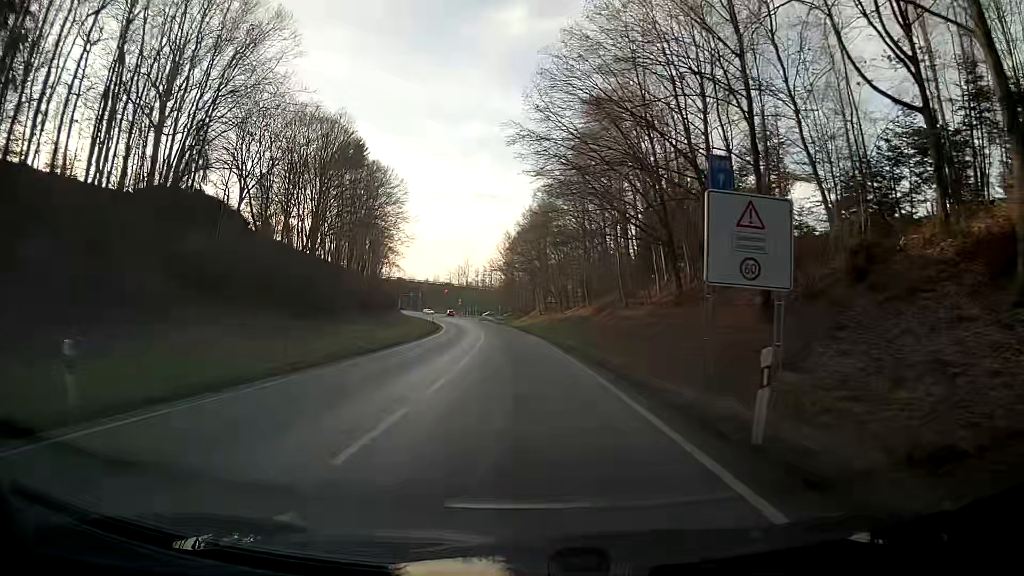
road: primary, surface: asphalt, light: Day
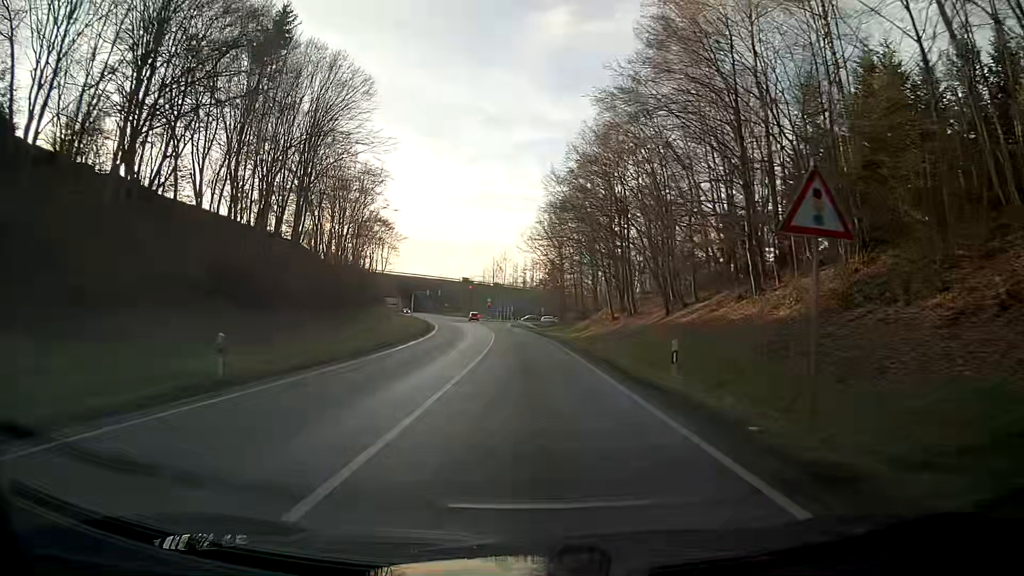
(-1.3, +45.3) m; -4°
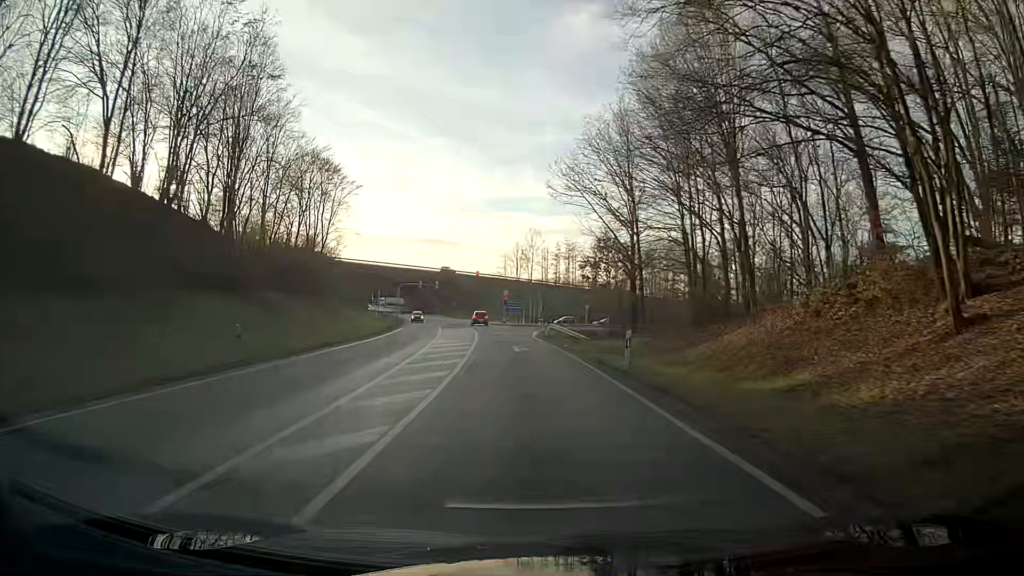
(-0.9, +45.4) m; -2°
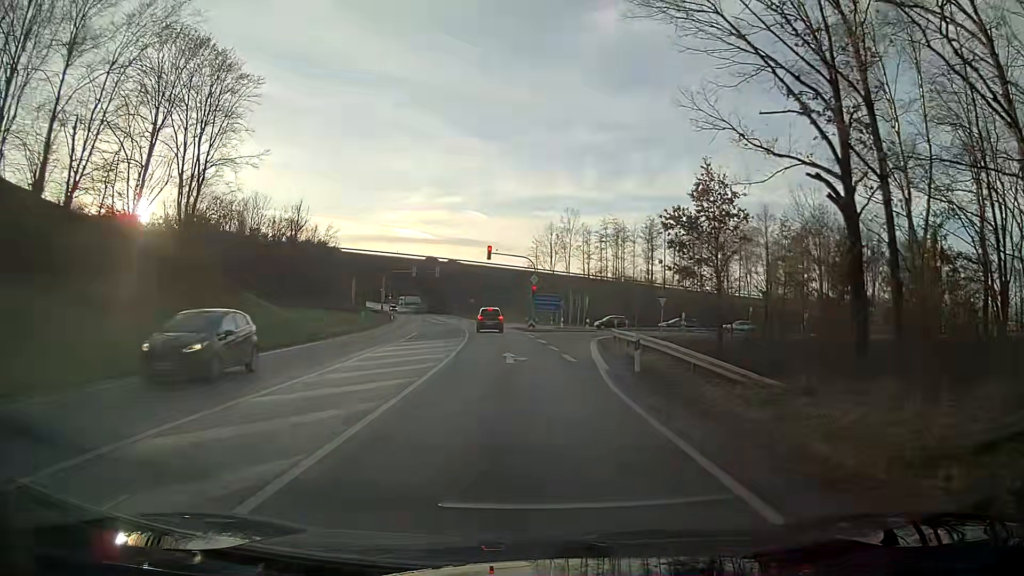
(-0.5, +31.4) m; -3°
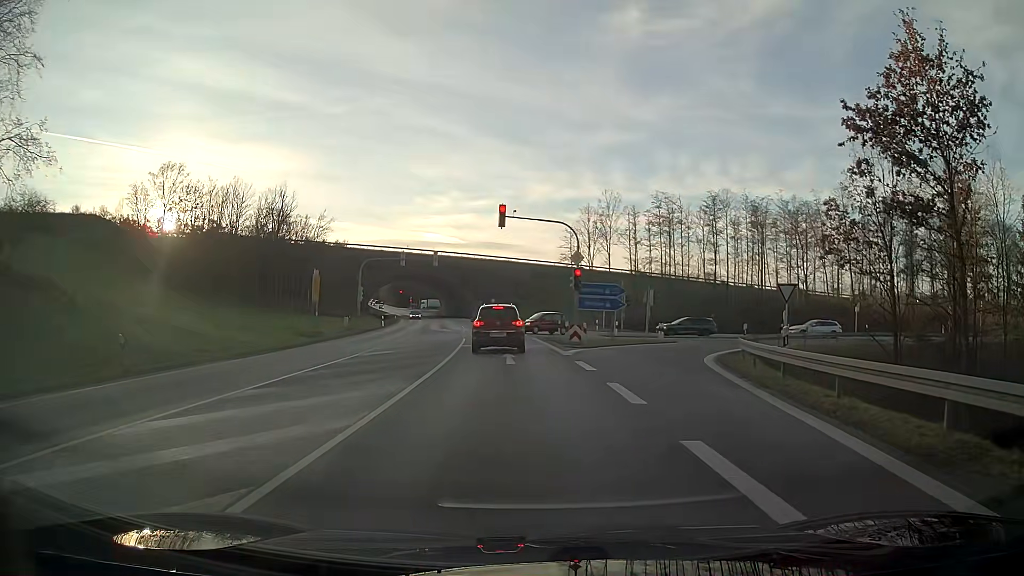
(-0.5, +21.5) m; -3°
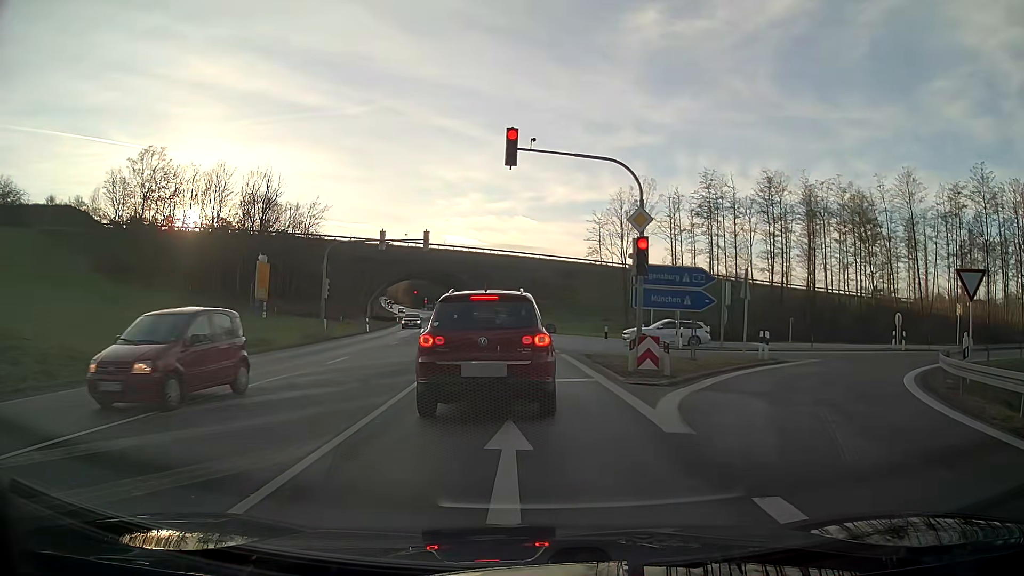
(-0.2, +13.8) m; -2°
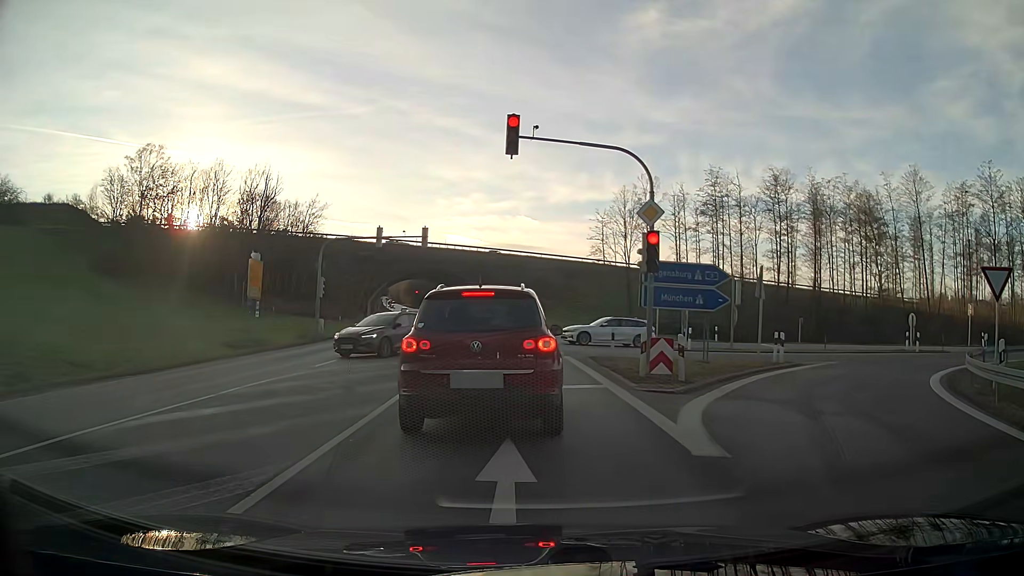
(0.0, +1.2) m; -1°
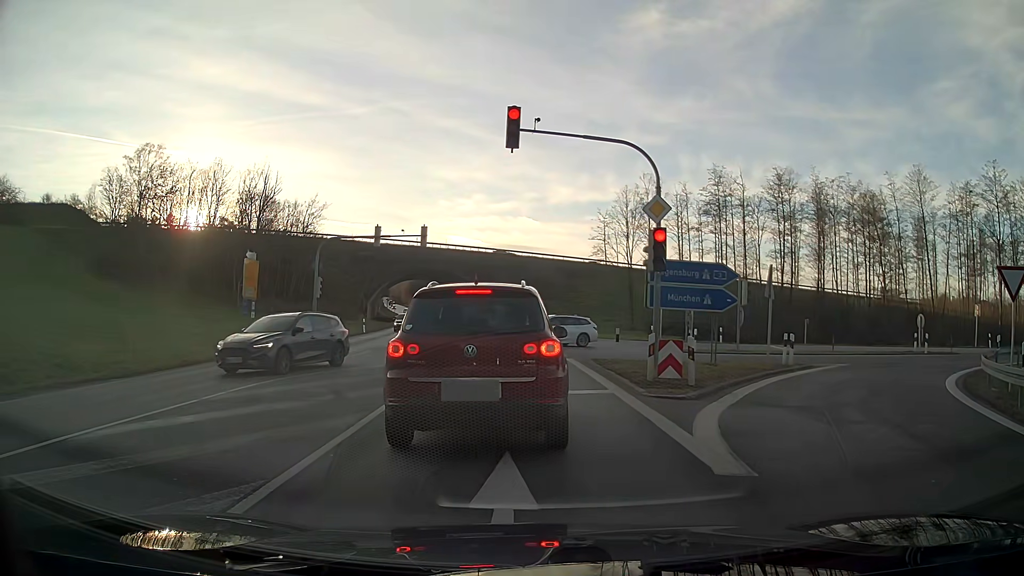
(0.0, +0.7) m; -1°
(0, +10) (0, +20) (-1, +30) (-1, +40) (-2, +50) (-3, +60) (-4, +70) (-5, +80) (-7, +90) (-8, +100) m
